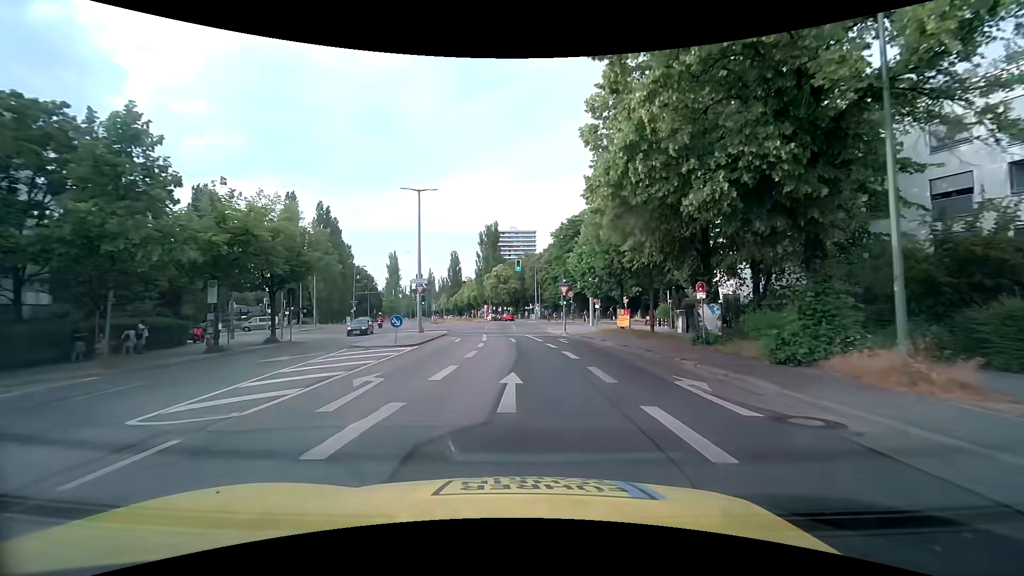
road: secondary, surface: asphalt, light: Day
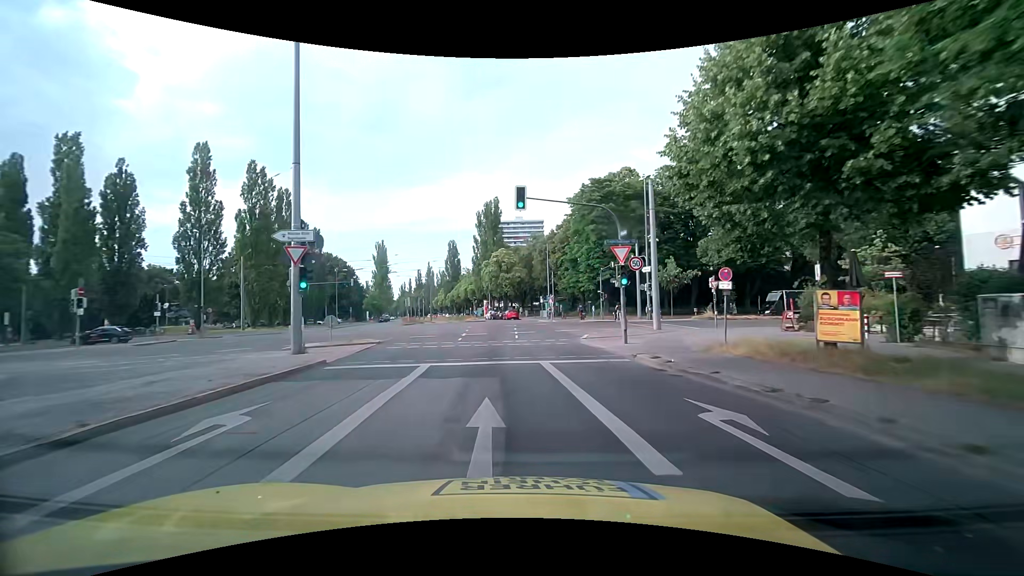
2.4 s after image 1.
(-0.1, +24.3) m; 0°
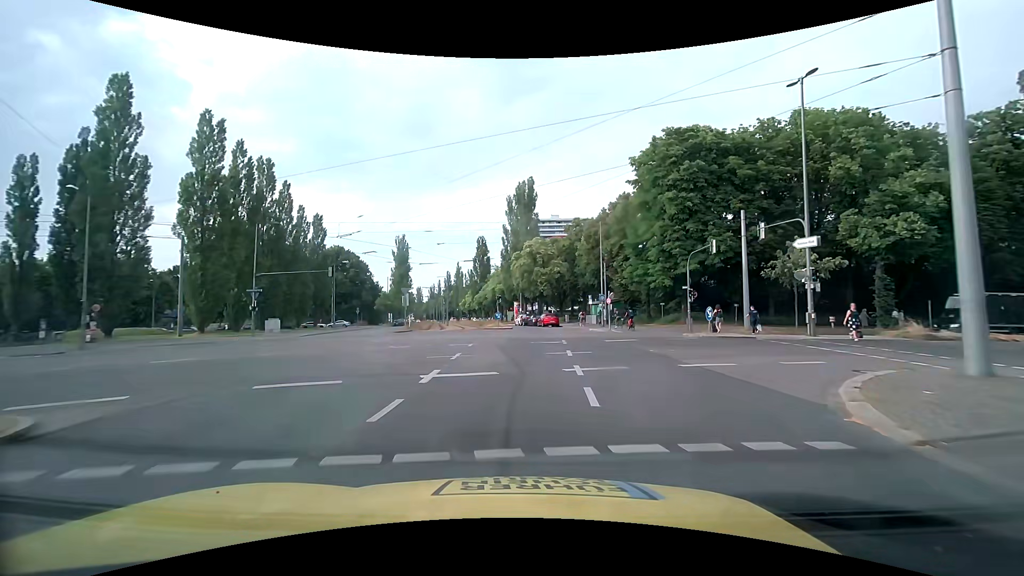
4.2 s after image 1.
(-0.9, +18.7) m; -5°
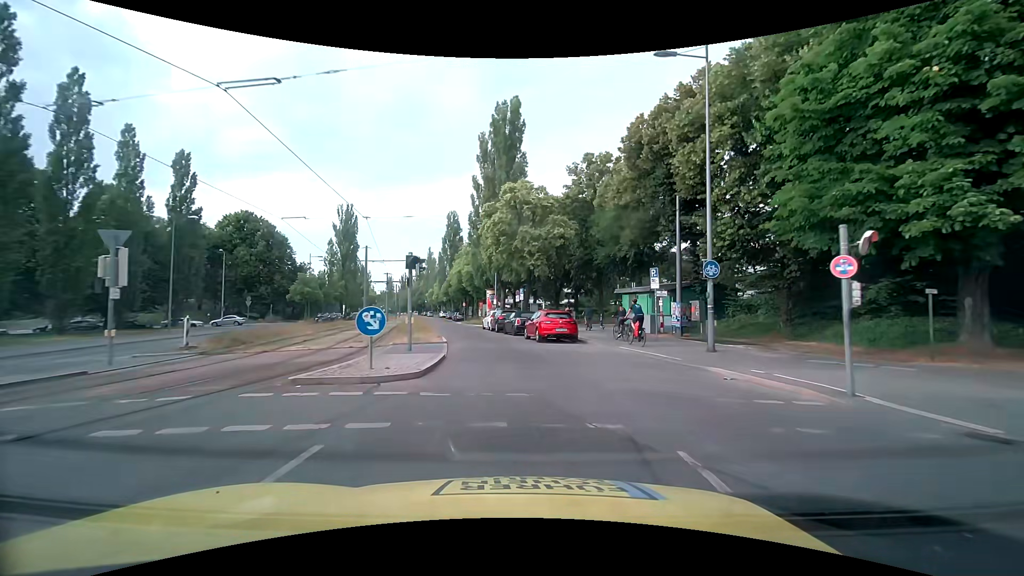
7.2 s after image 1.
(+0.8, +31.4) m; +3°
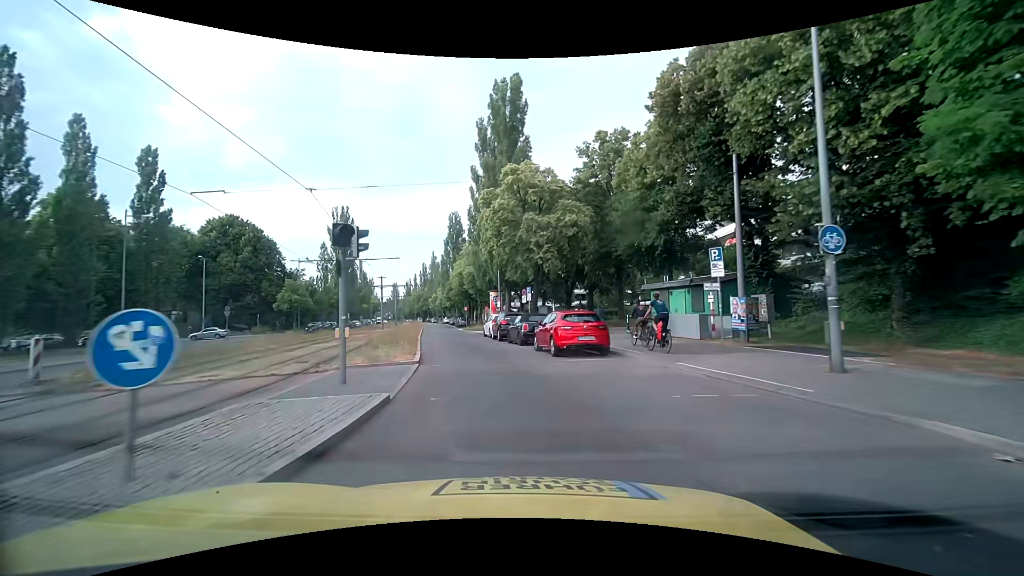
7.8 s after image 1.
(0.0, +6.4) m; 0°
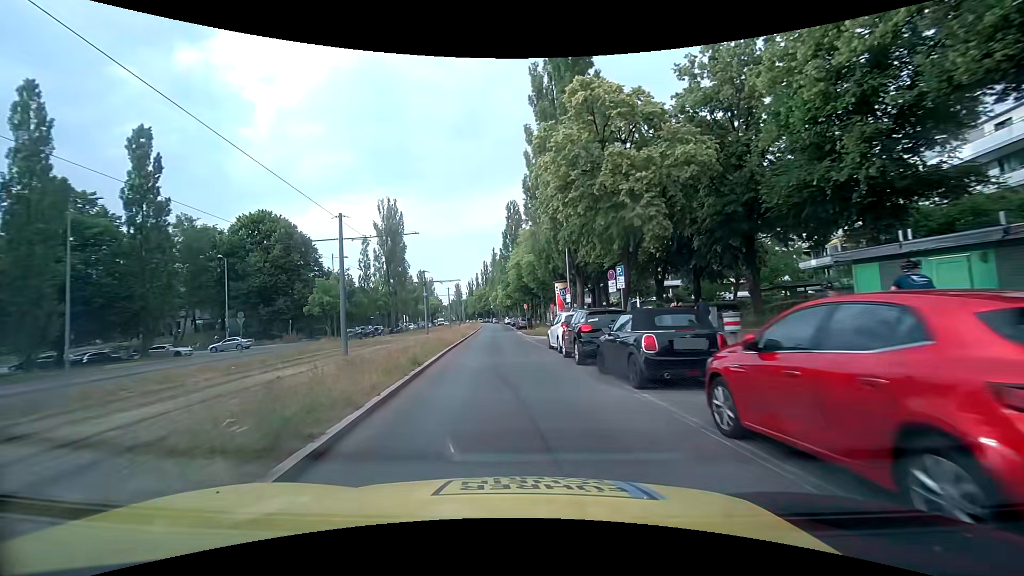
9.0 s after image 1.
(-0.8, +12.8) m; -8°
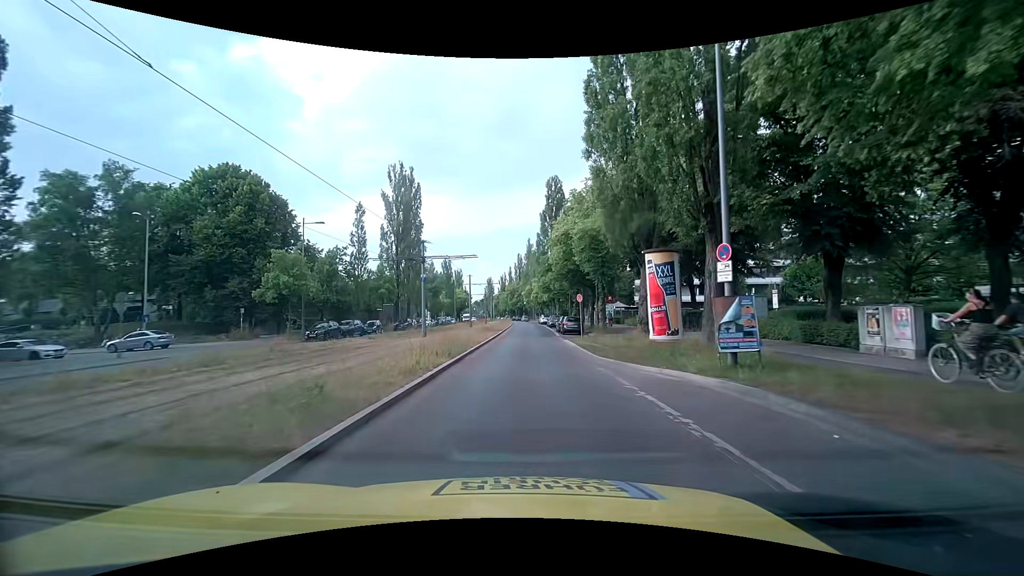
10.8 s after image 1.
(-1.1, +19.2) m; -5°
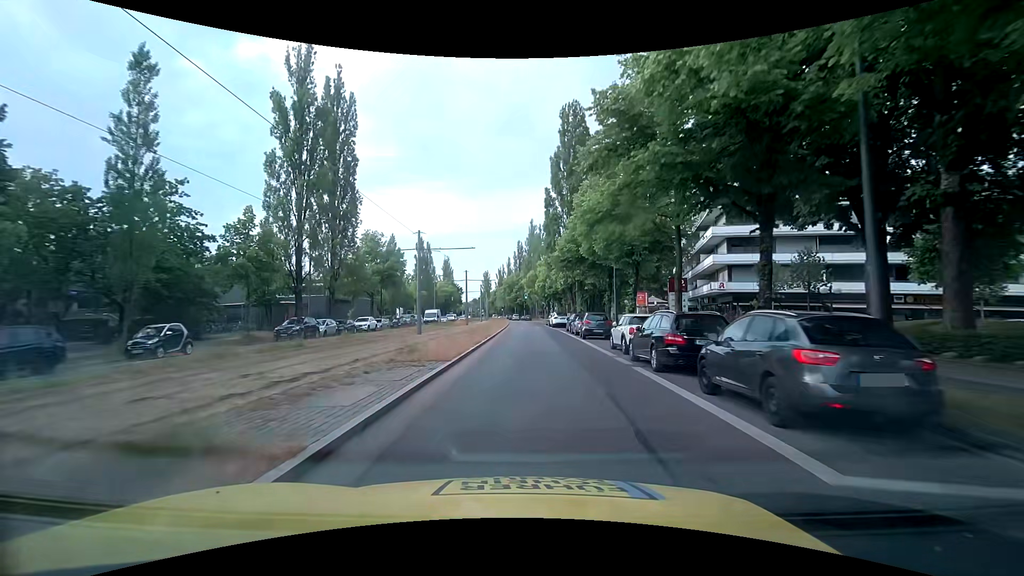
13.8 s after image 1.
(+0.3, +33.4) m; 0°
(0, +10) (0, +20) (+1, +30) (+1, +40) (+1, +50) (+2, +60) (+2, +70) (+3, +80) (+3, +90) (+3, +100) m
